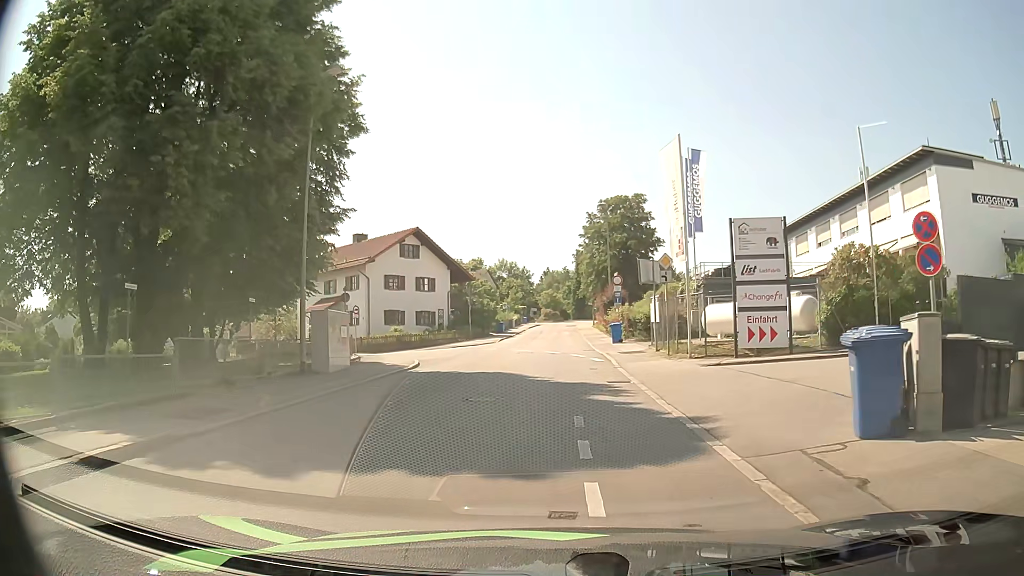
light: Day
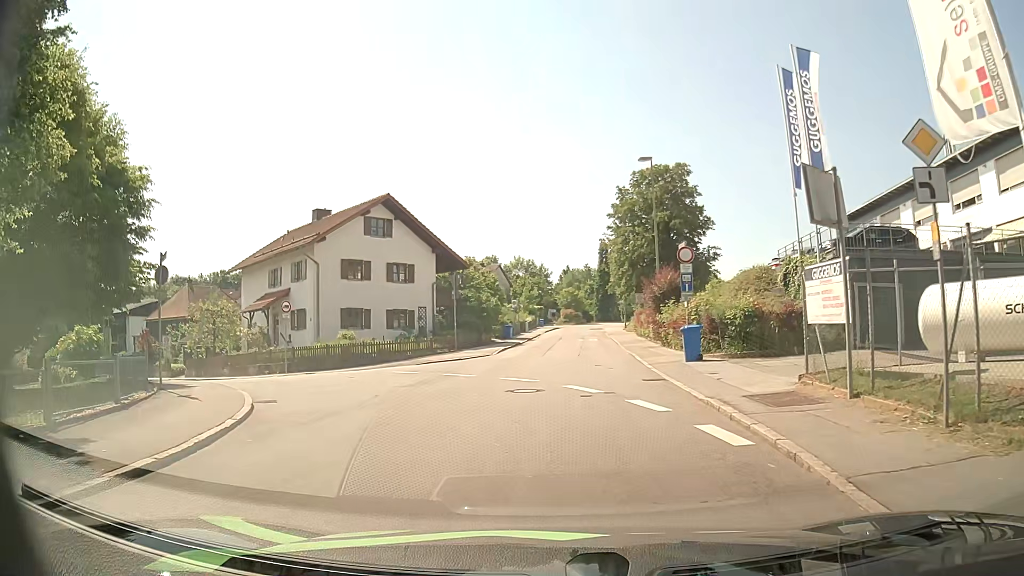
(-0.1, +15.7) m; -2°
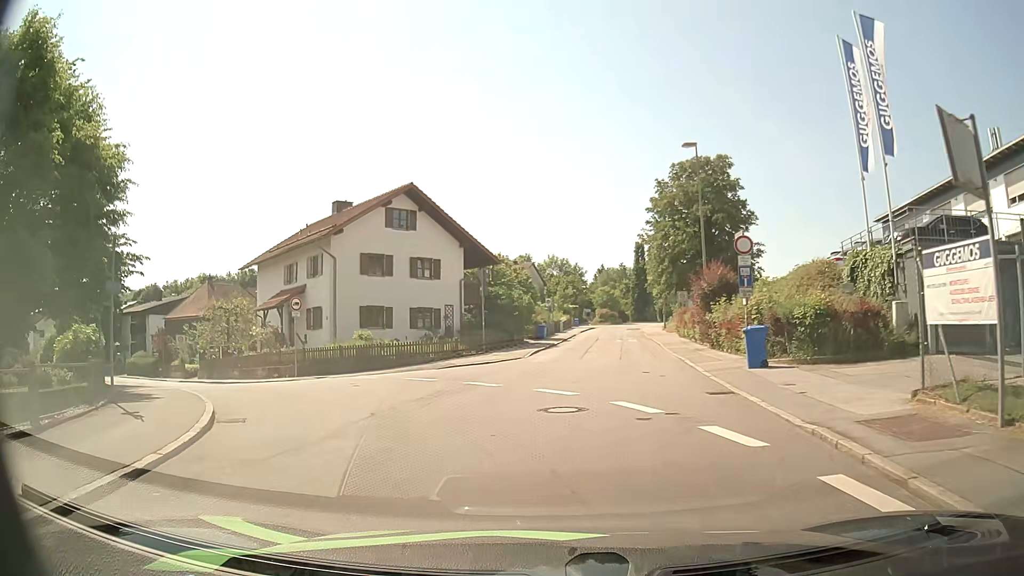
(0.0, +3.0) m; -2°
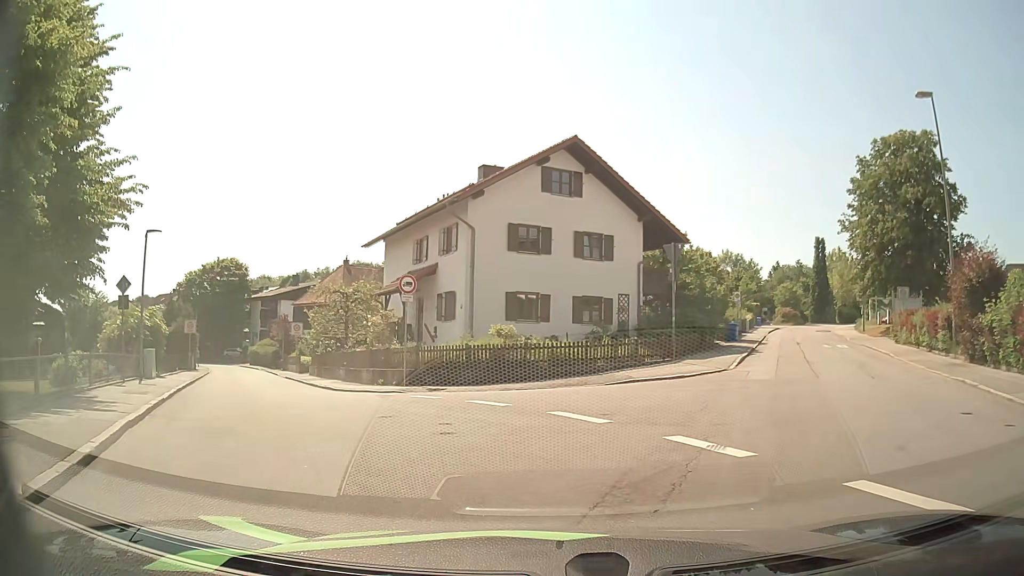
(-1.0, +8.4) m; -15°
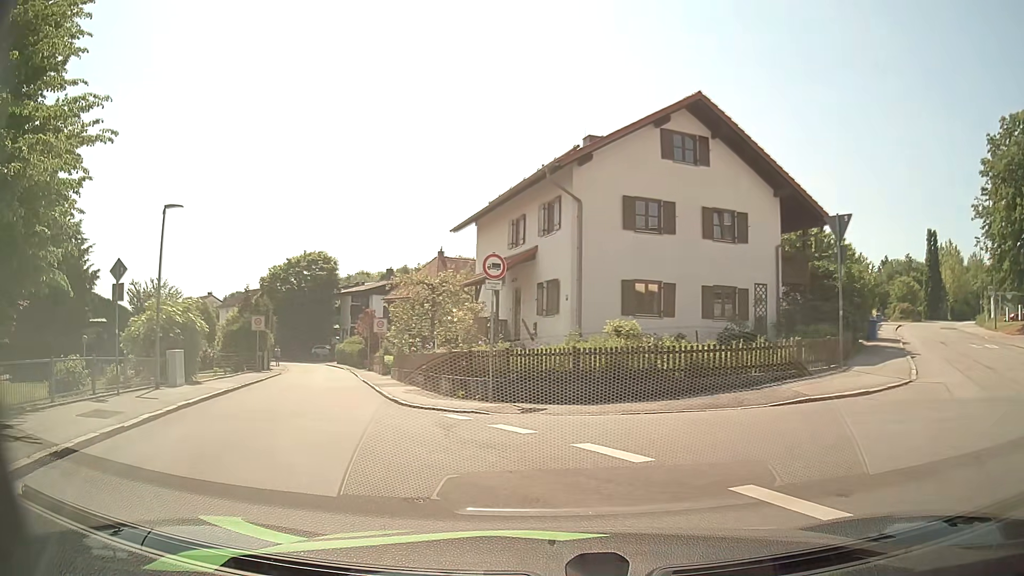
(-0.4, +5.2) m; -8°
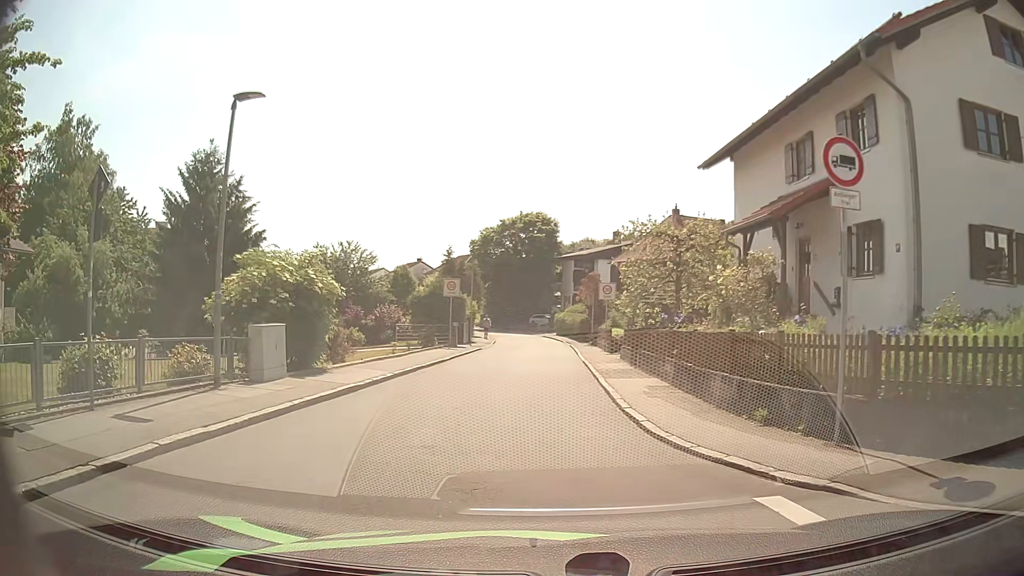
(-1.5, +8.2) m; -20°
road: residential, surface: asphalt
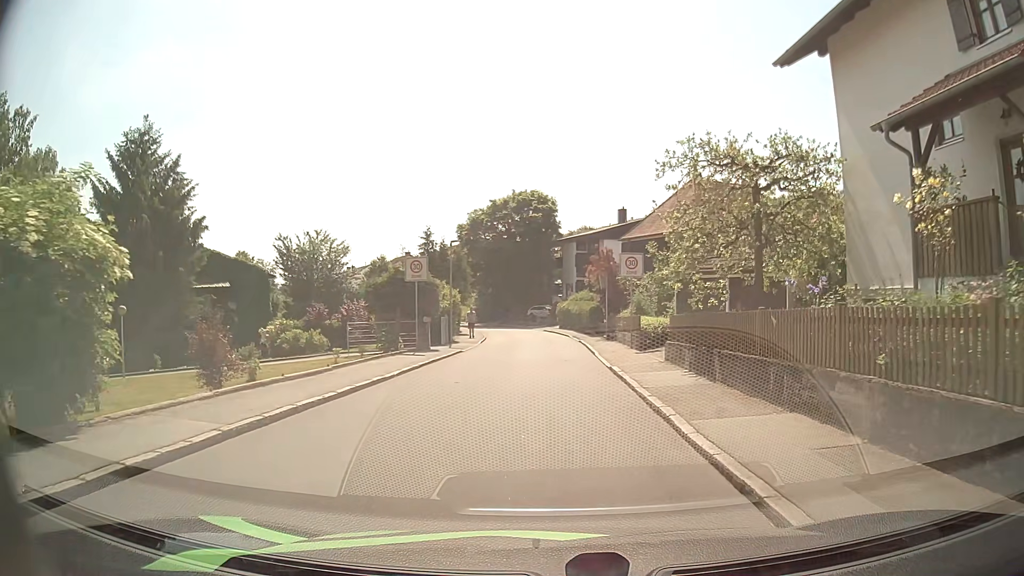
(-0.1, +9.8) m; 0°
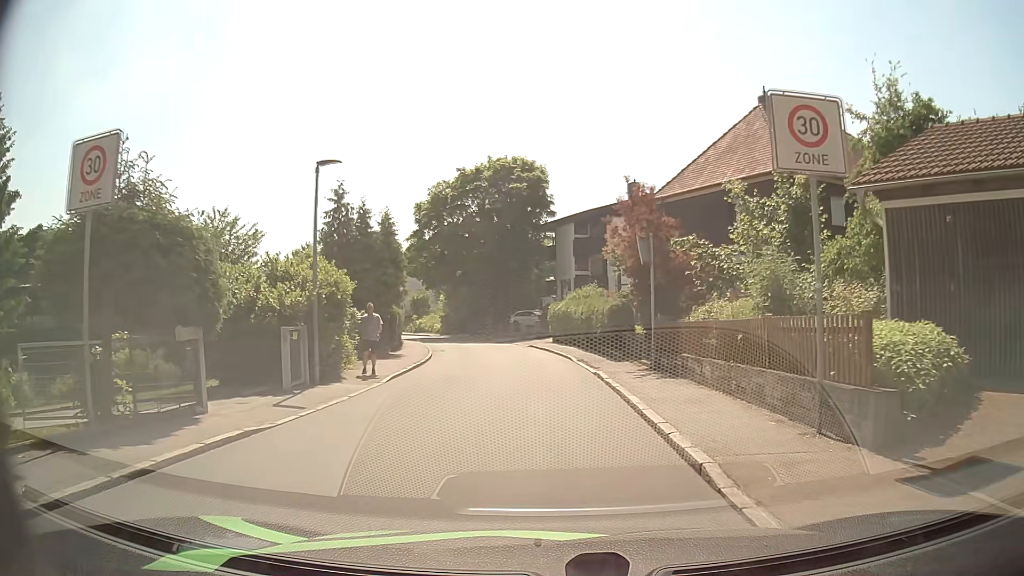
(+0.2, +18.7) m; +1°
(0, +10) (0, +20) (-1, +30) (-3, +40) (-6, +49) (-10, +58) (-15, +67) (-21, +75) (-27, +83) (-33, +91) m
